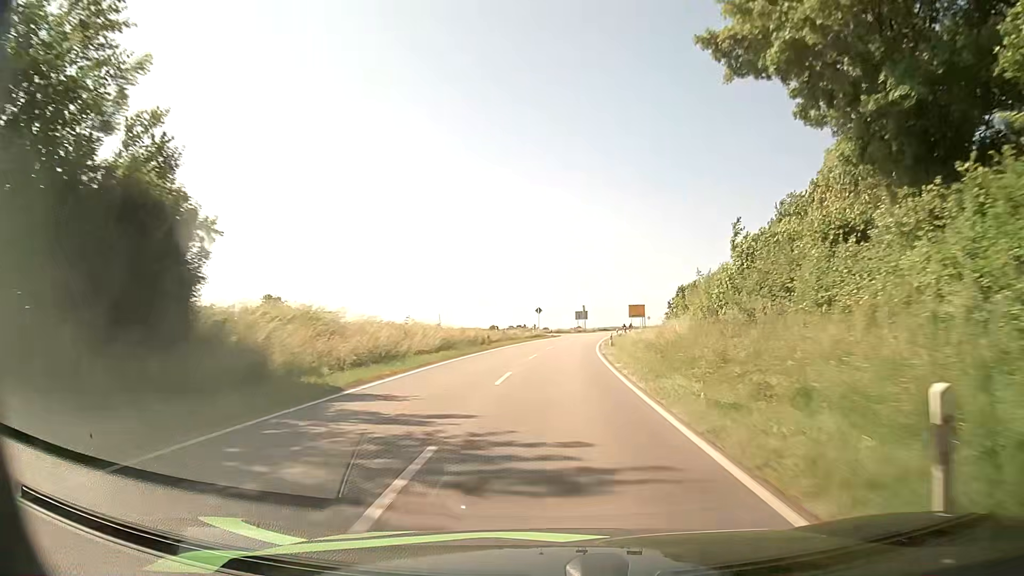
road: secondary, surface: asphalt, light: Day
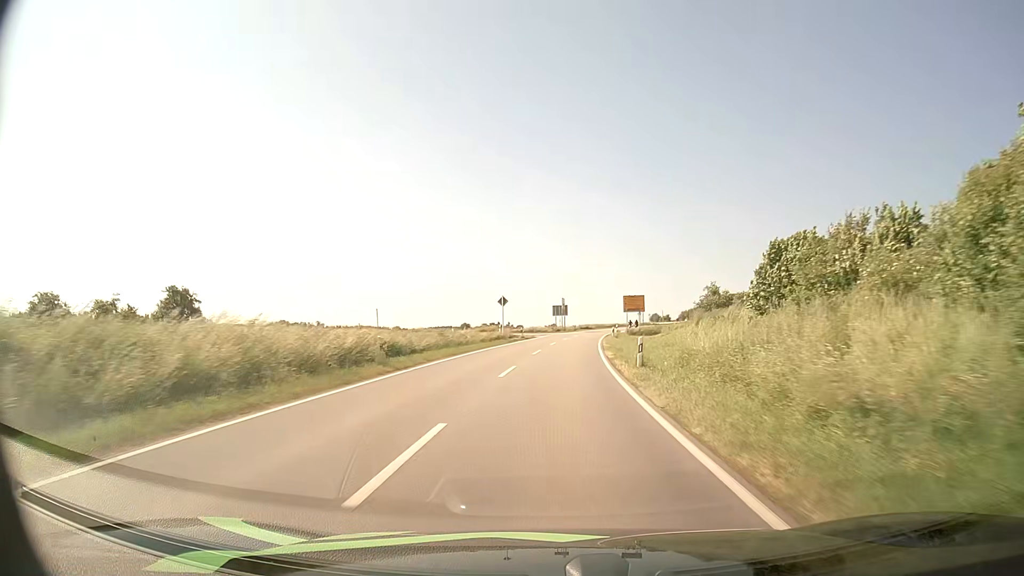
(+0.4, +22.1) m; +2°
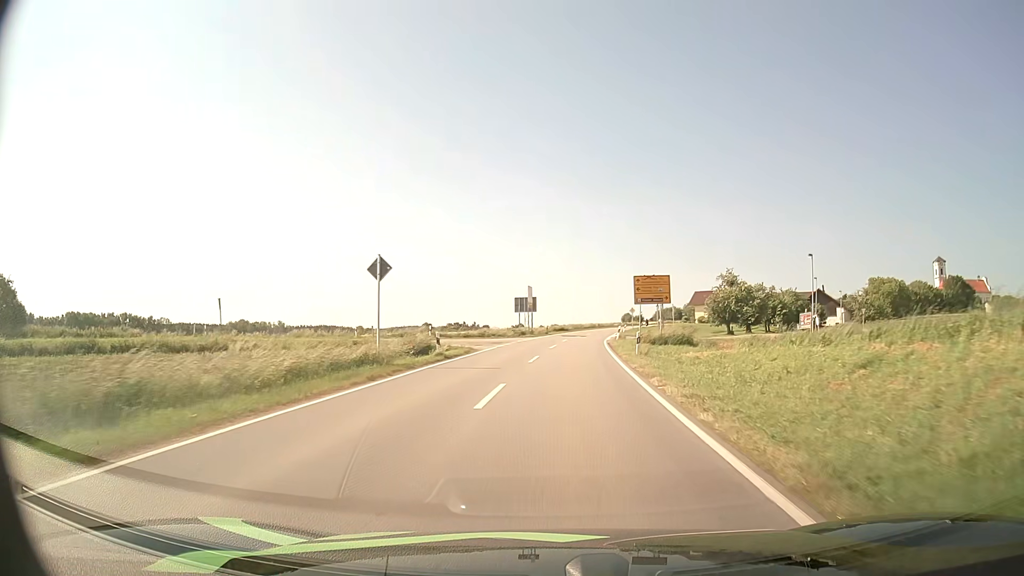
(+0.7, +30.2) m; +3°
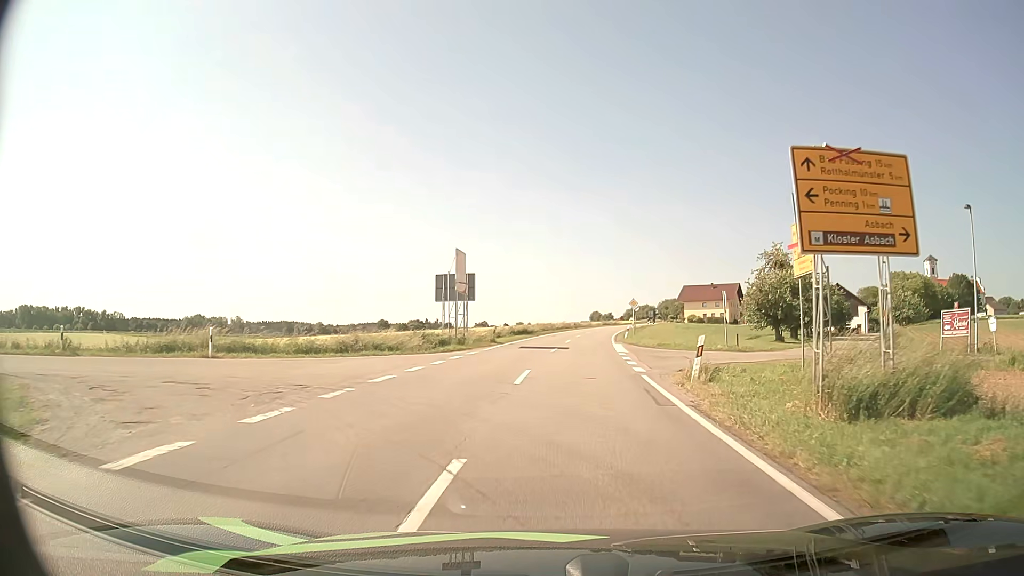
(+0.8, +31.0) m; +3°
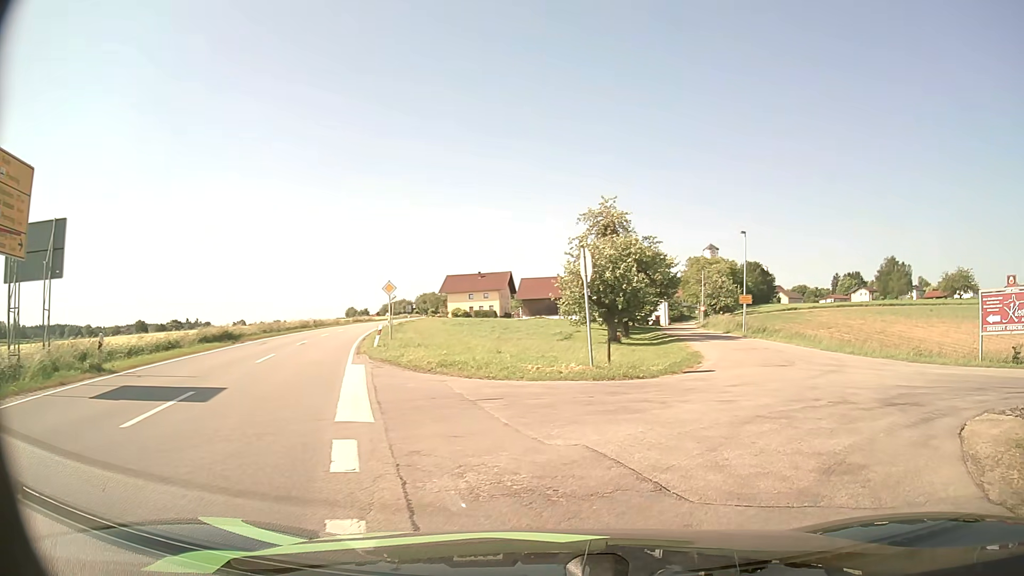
(+1.9, +19.9) m; +21°
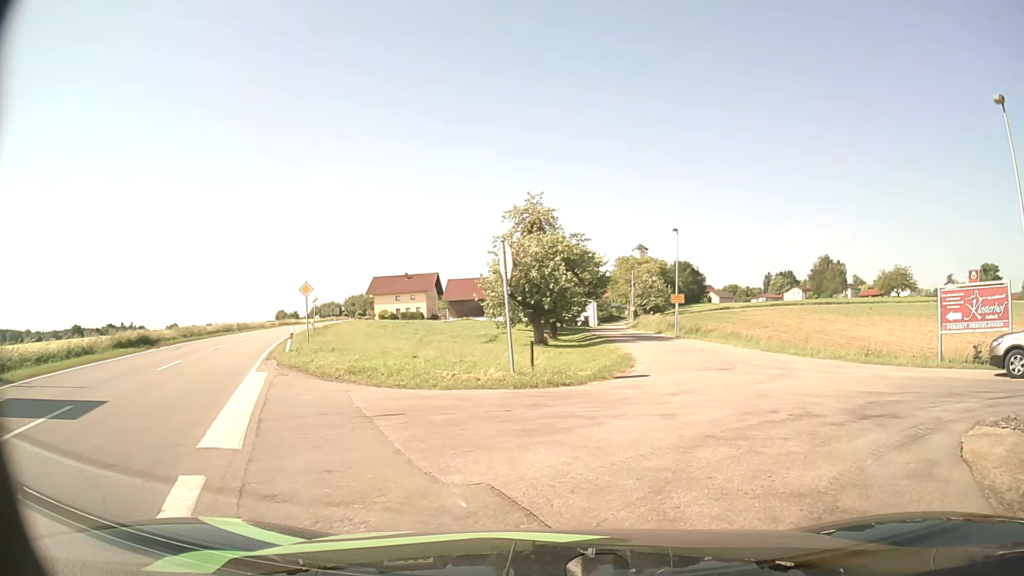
(+0.1, +1.6) m; +5°
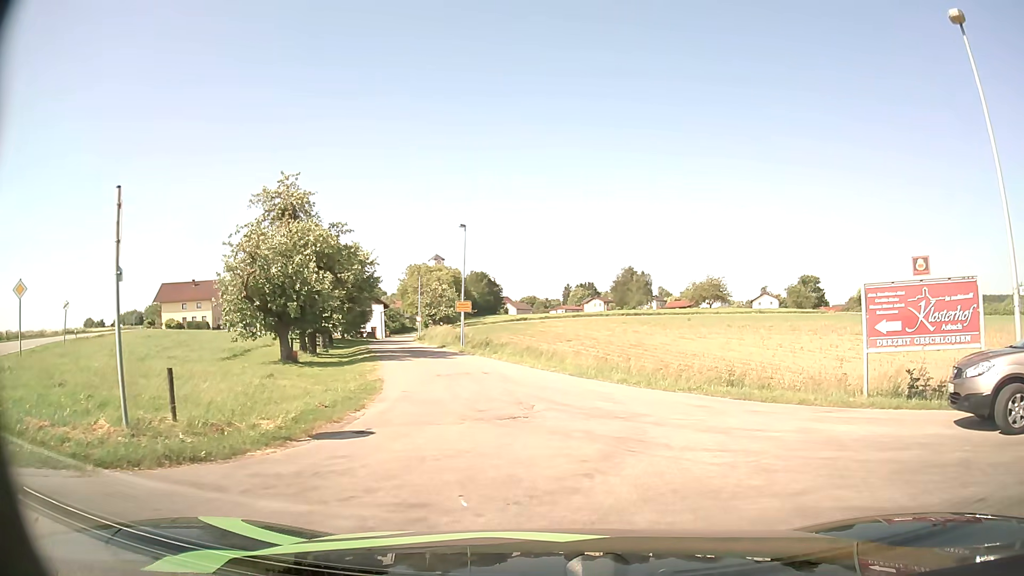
(+1.8, +8.4) m; +17°
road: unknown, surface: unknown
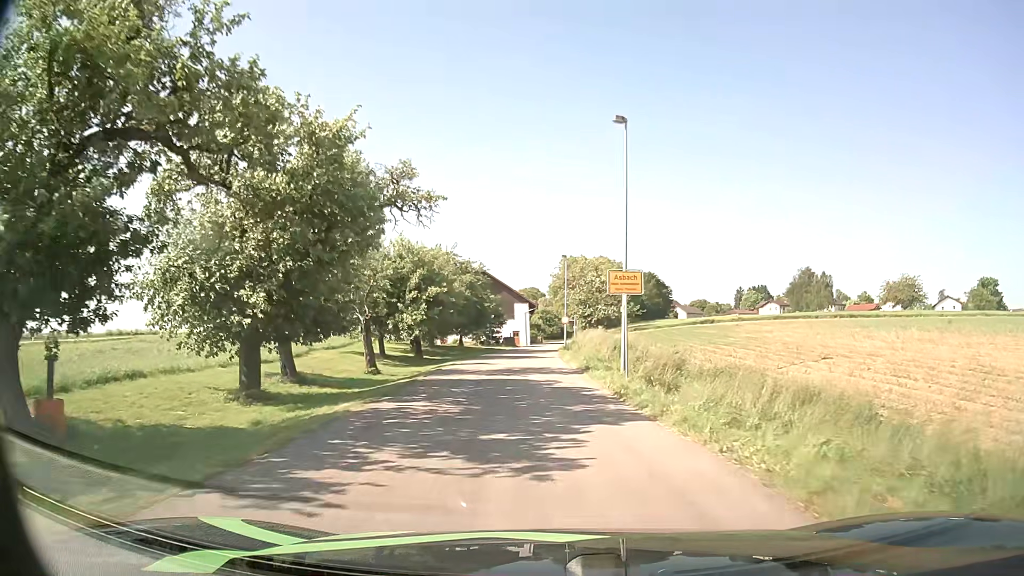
(-2.4, +24.3) m; -14°
(0, +10) (-1, +20) (-1, +30) (-1, +40) (-1, +50) (-1, +60) (-1, +70) (0, +80) (0, +90) (+1, +100) m
